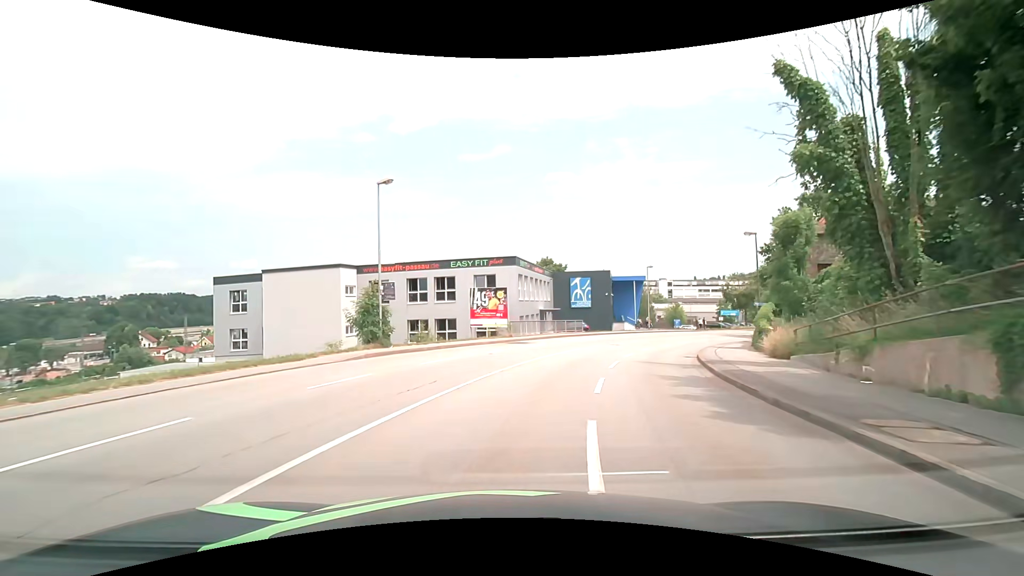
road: tertiary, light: Day
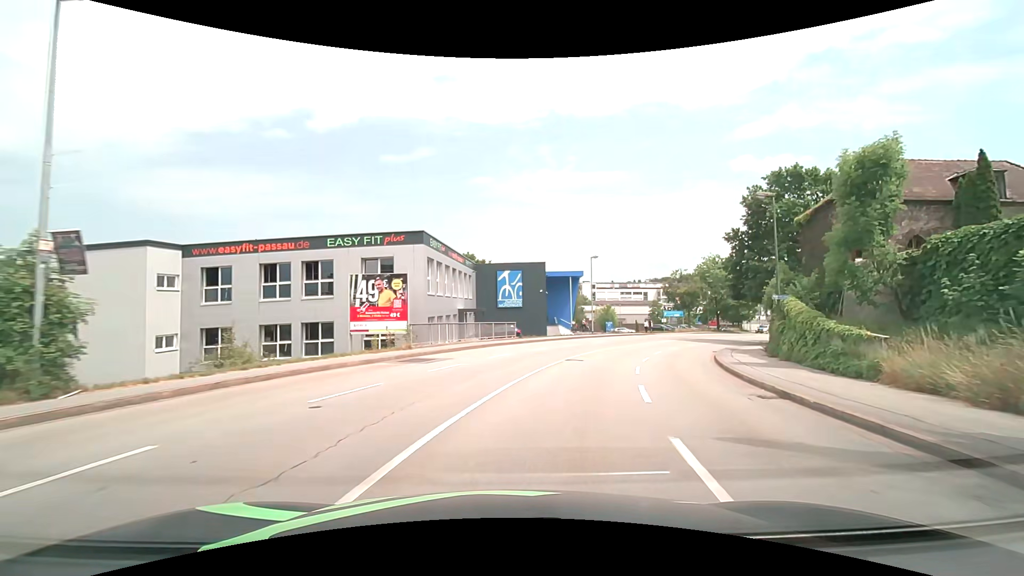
(+0.7, +12.9) m; +8°
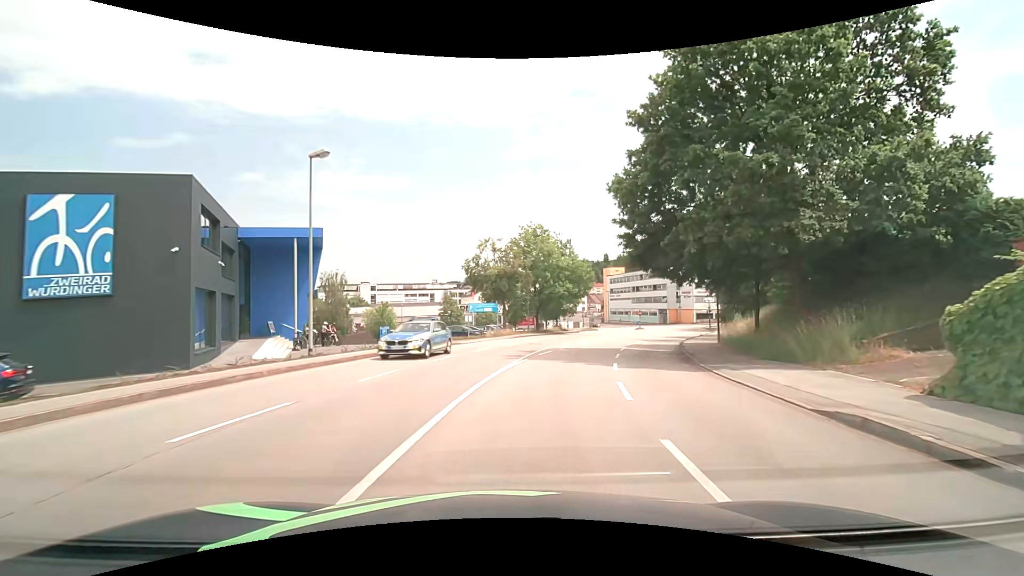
(+6.9, +29.9) m; +25°
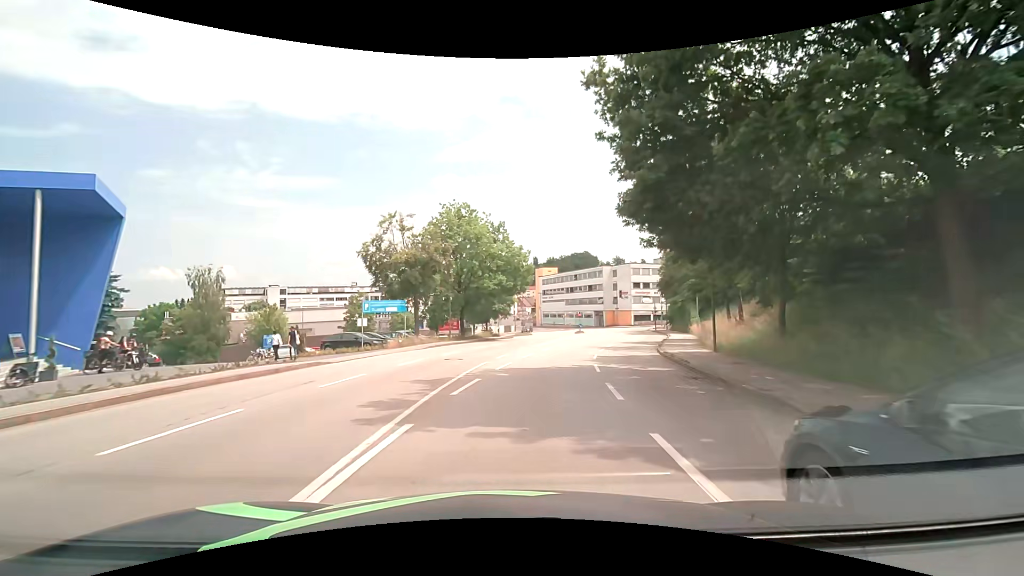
(+0.7, +11.7) m; +8°
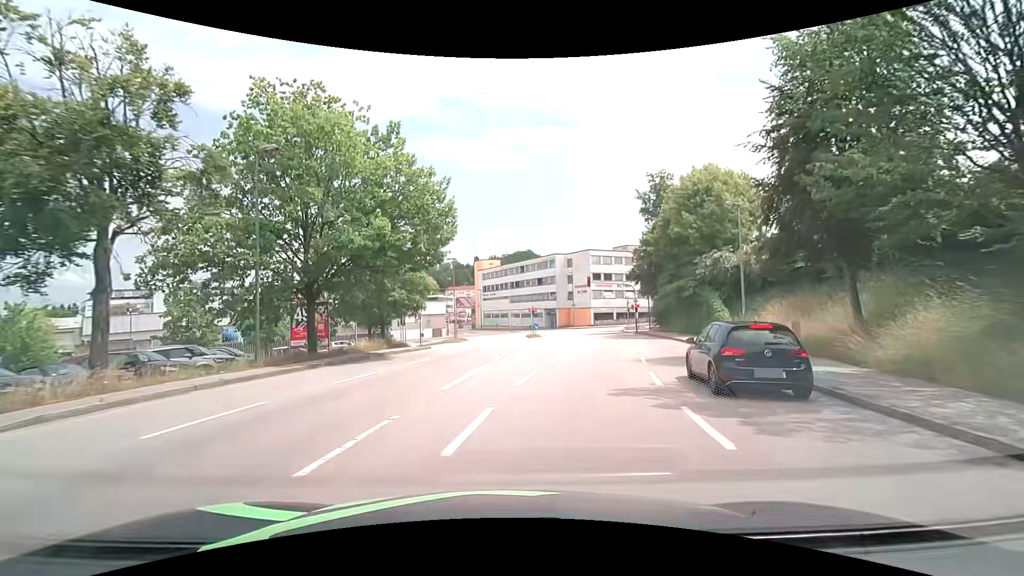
(+1.6, +22.2) m; +6°
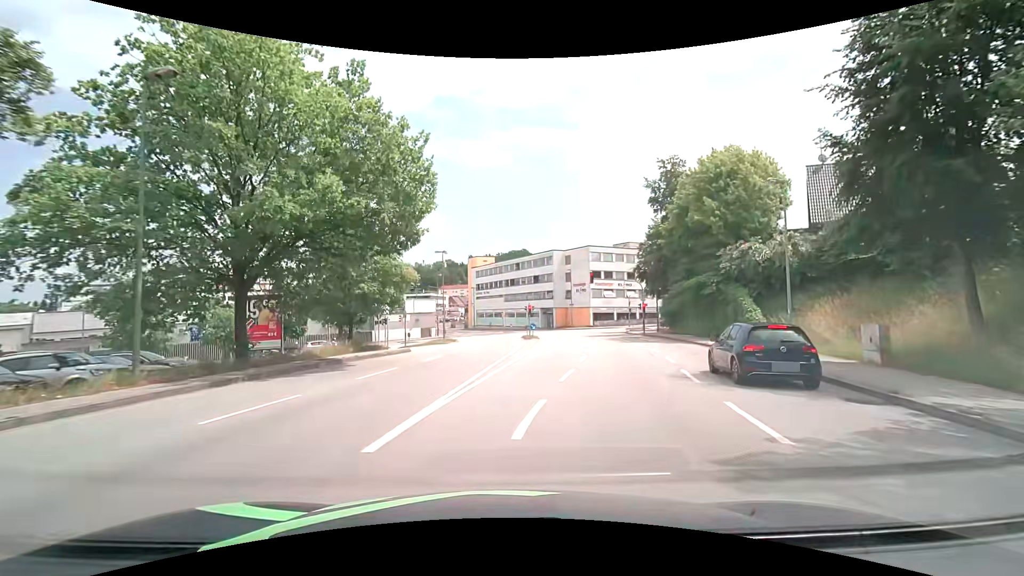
(0.0, +5.3) m; +1°
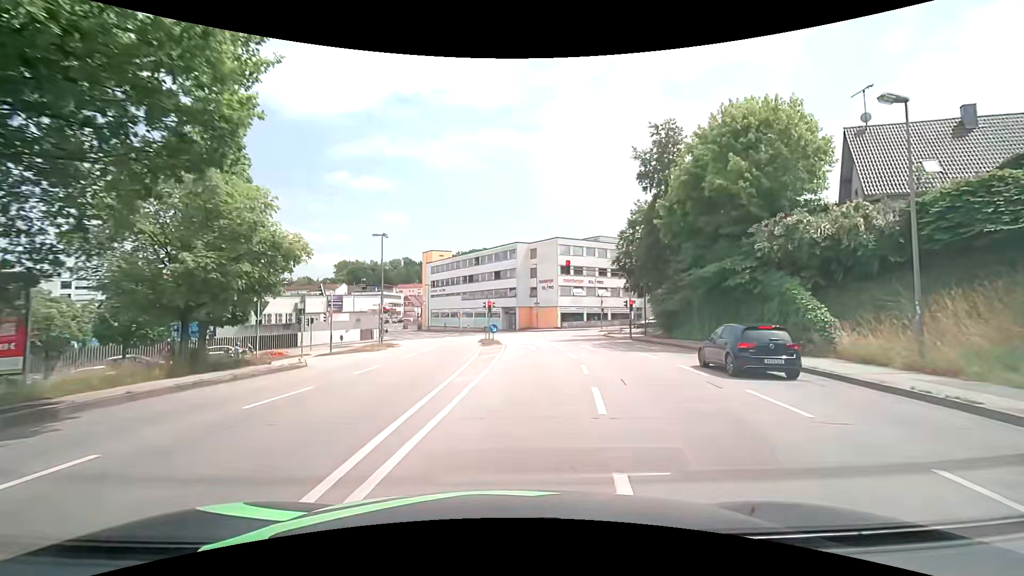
(+0.3, +10.2) m; +4°
